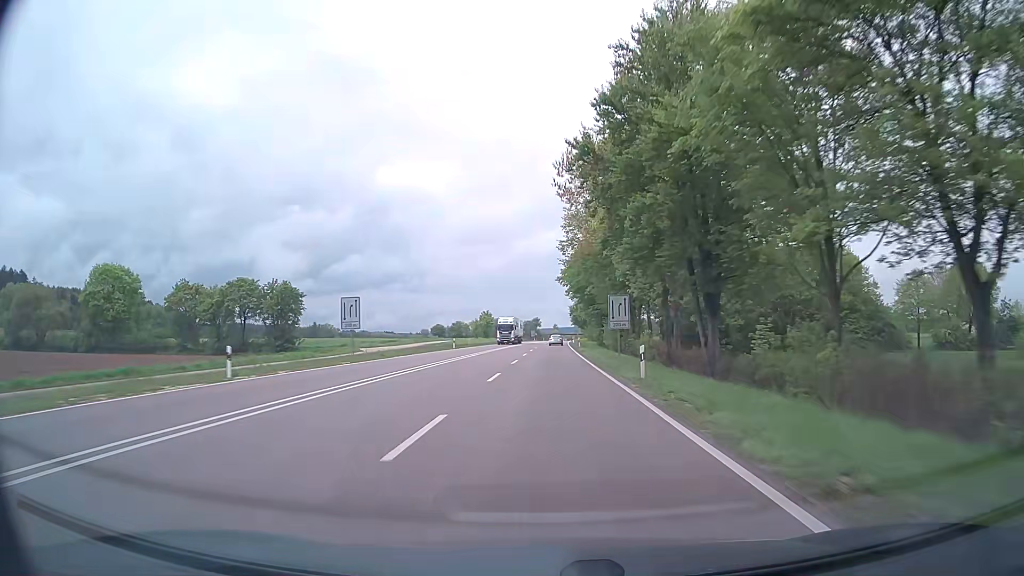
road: trunk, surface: asphalt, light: Day
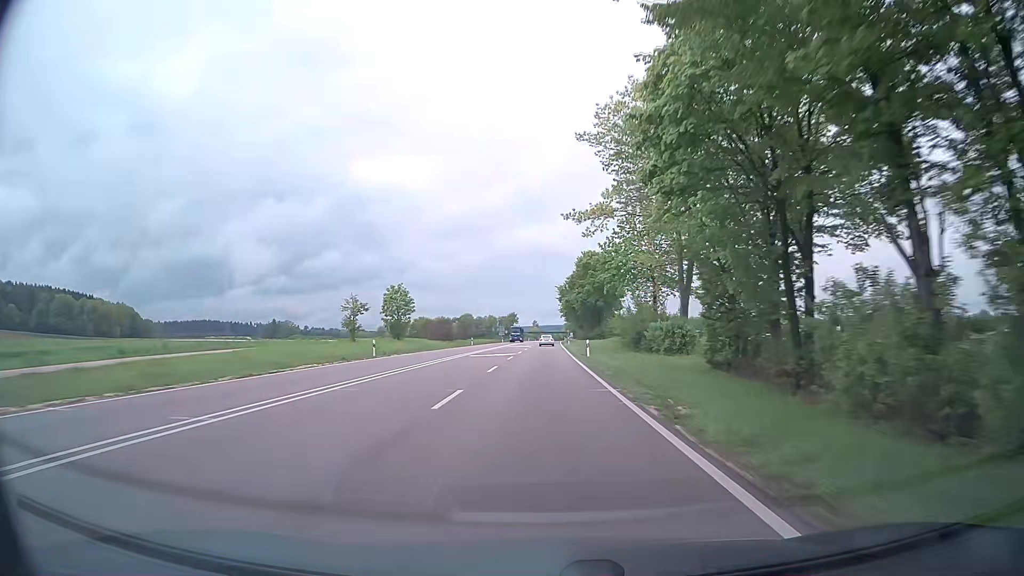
(+1.2, +79.2) m; +2°
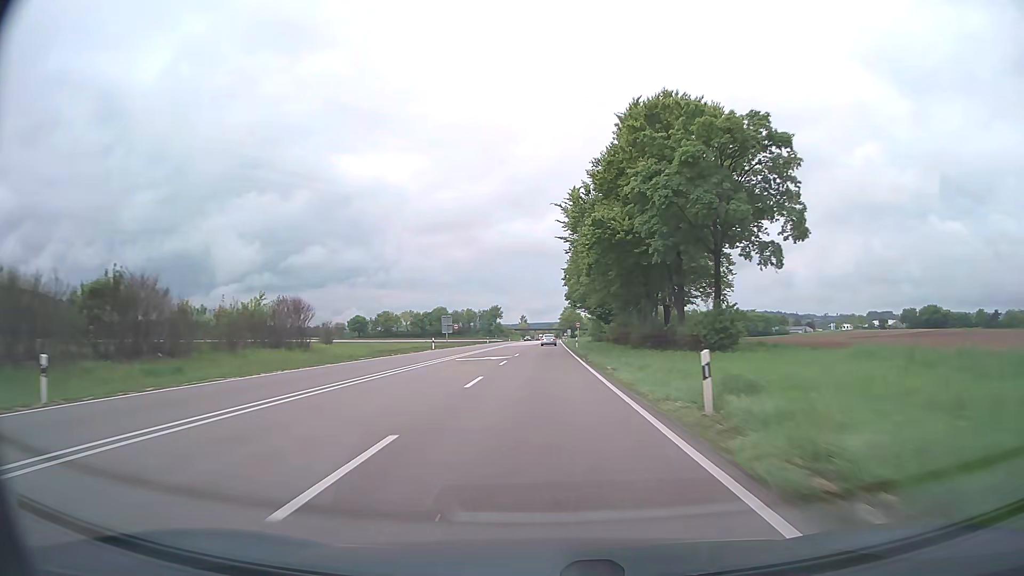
(+0.6, +79.3) m; +1°
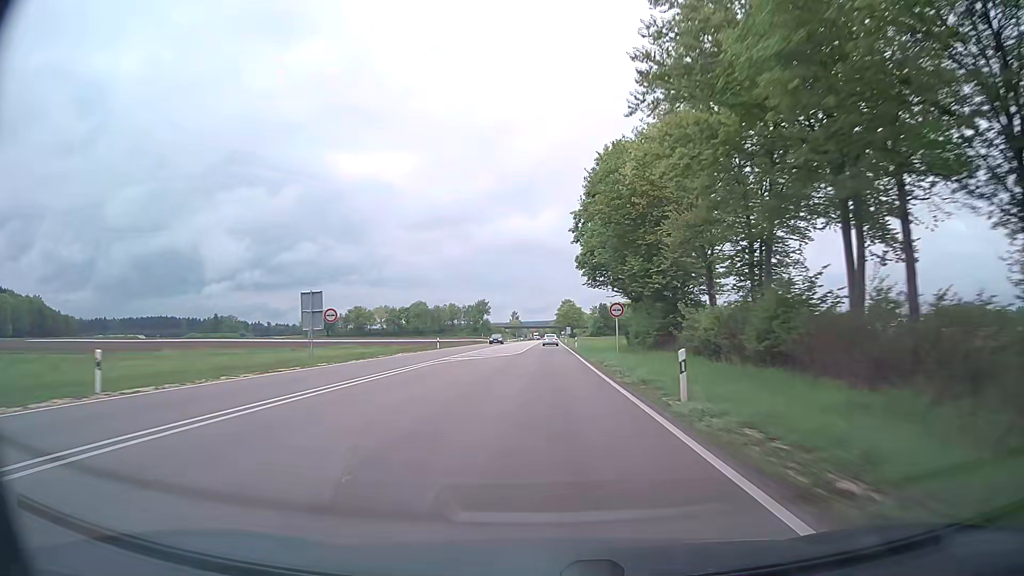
(+0.1, +47.5) m; 0°
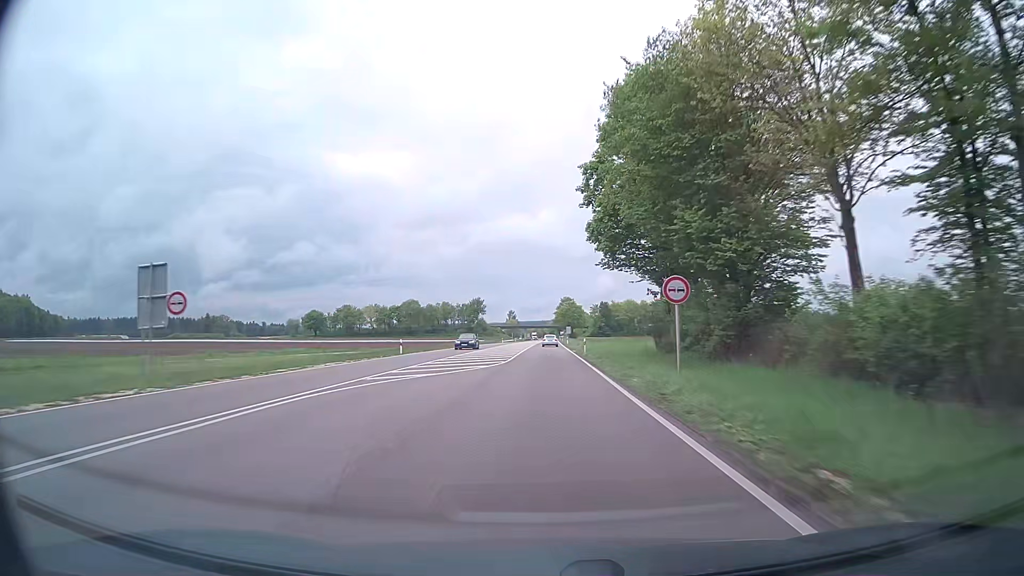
(0.0, +15.8) m; 0°
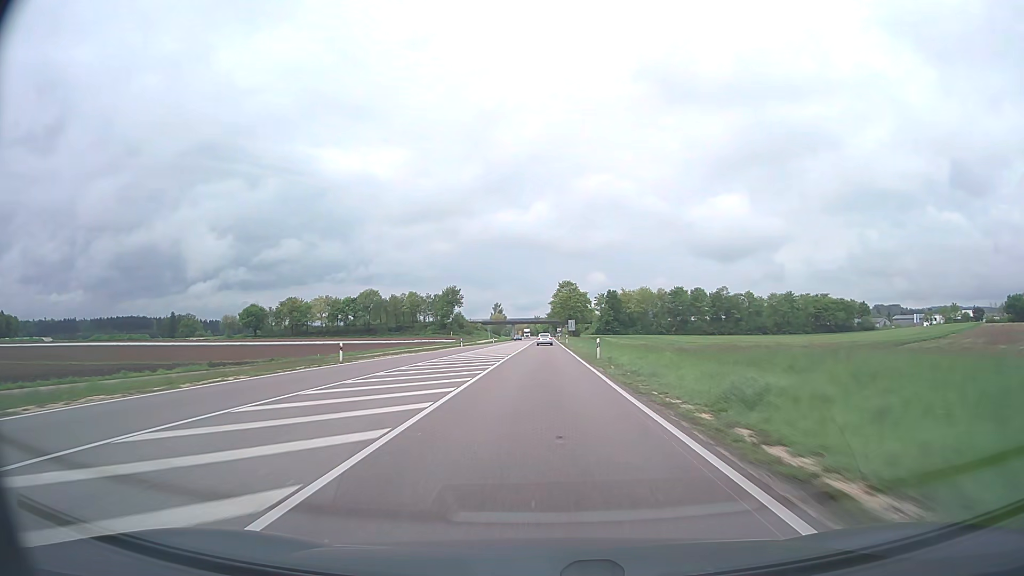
(+0.4, +63.4) m; +1°
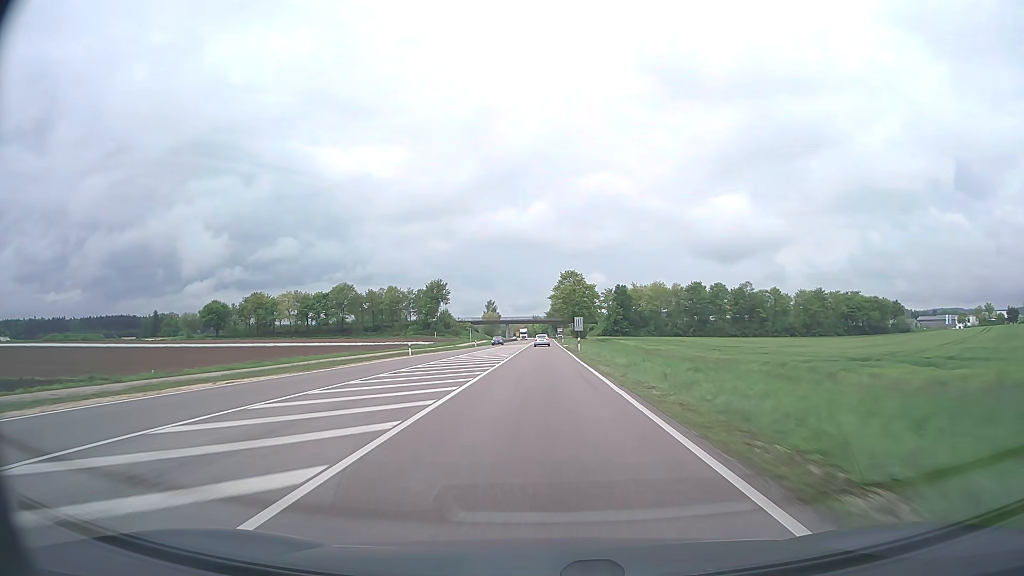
(0.0, +31.8) m; 0°
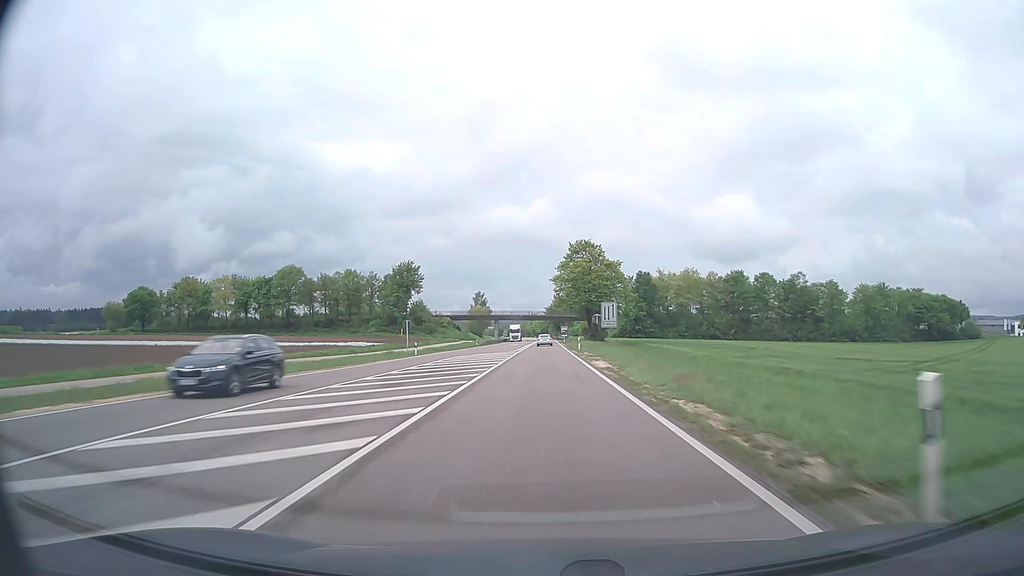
(0.0, +47.6) m; 0°
(0, +10) (0, +20) (0, +30) (0, +40) (0, +50) (0, +60) (0, +70) (0, +80) (0, +90) (0, +100) m
